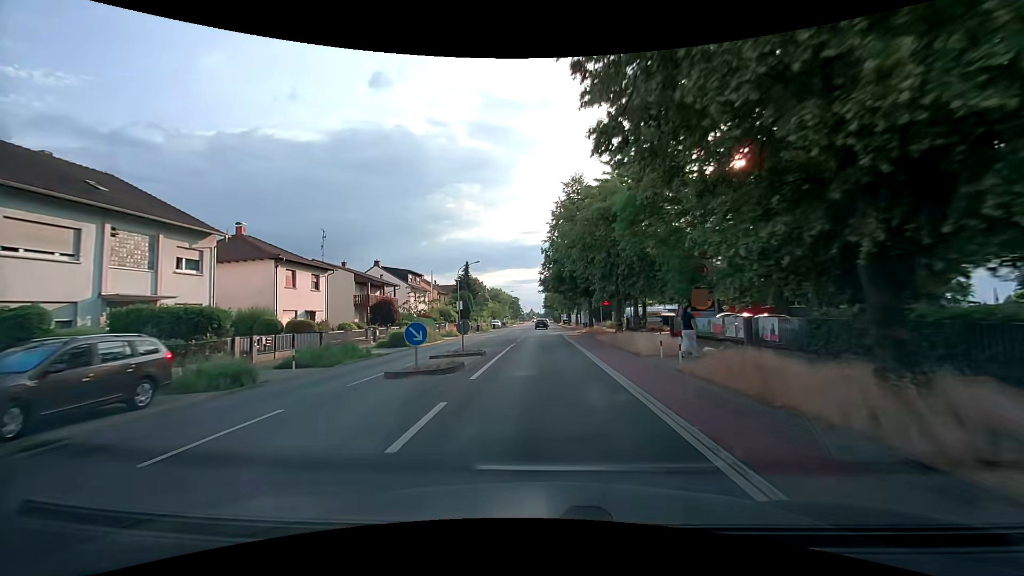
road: tertiary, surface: asphalt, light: Day
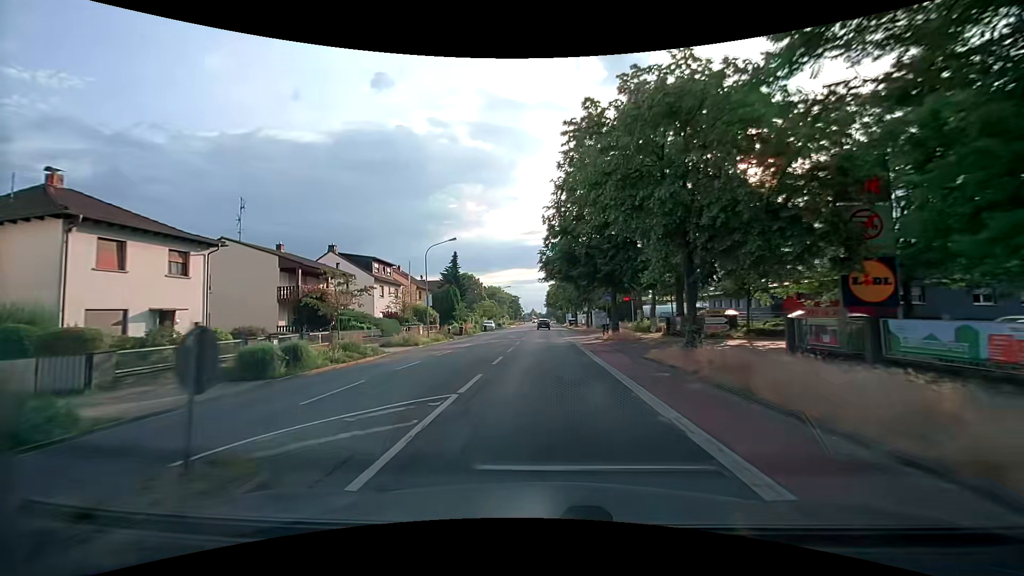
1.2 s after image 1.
(0.0, +15.2) m; +1°
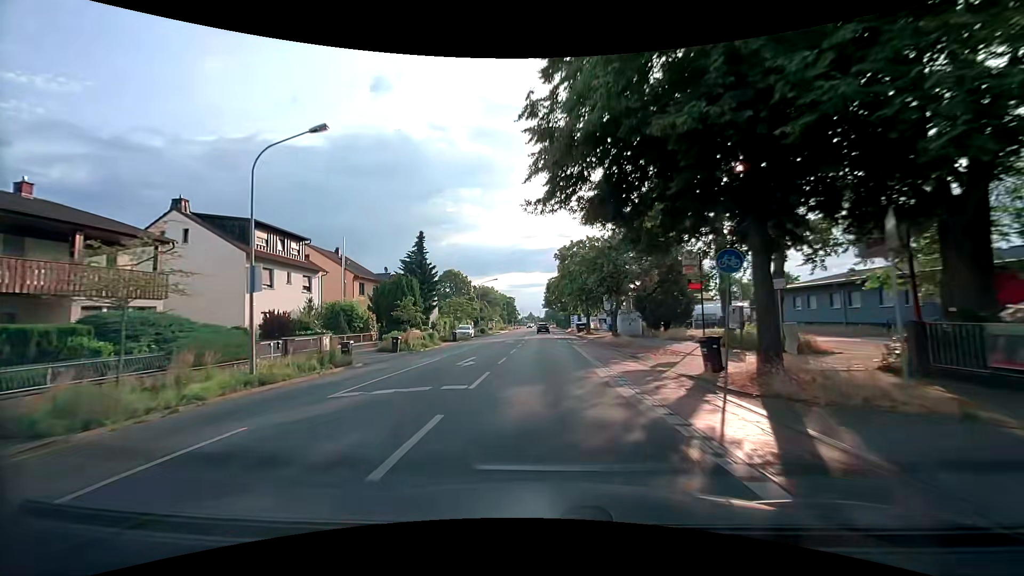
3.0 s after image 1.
(-0.3, +22.6) m; -1°
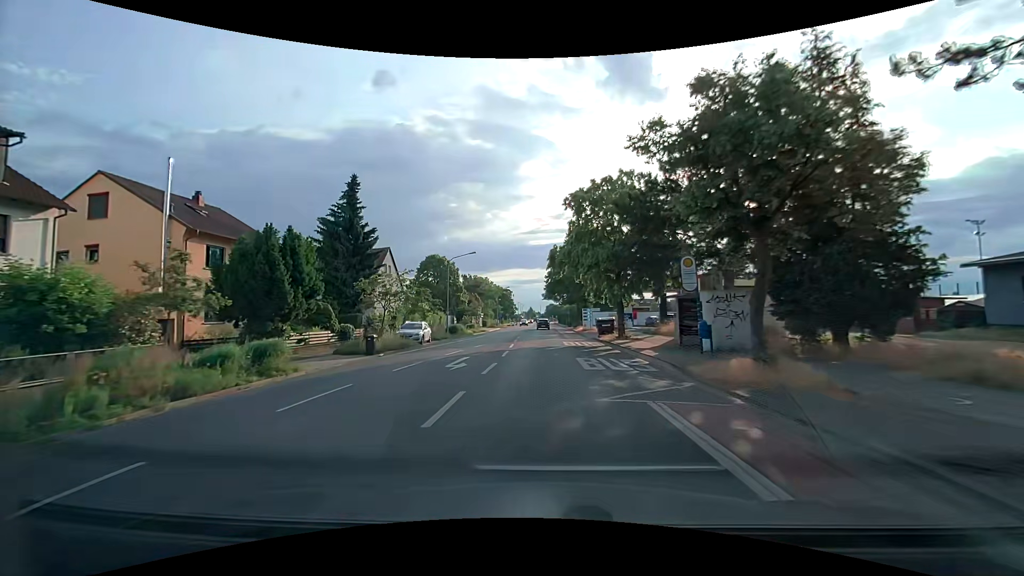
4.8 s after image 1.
(0.0, +22.4) m; 0°
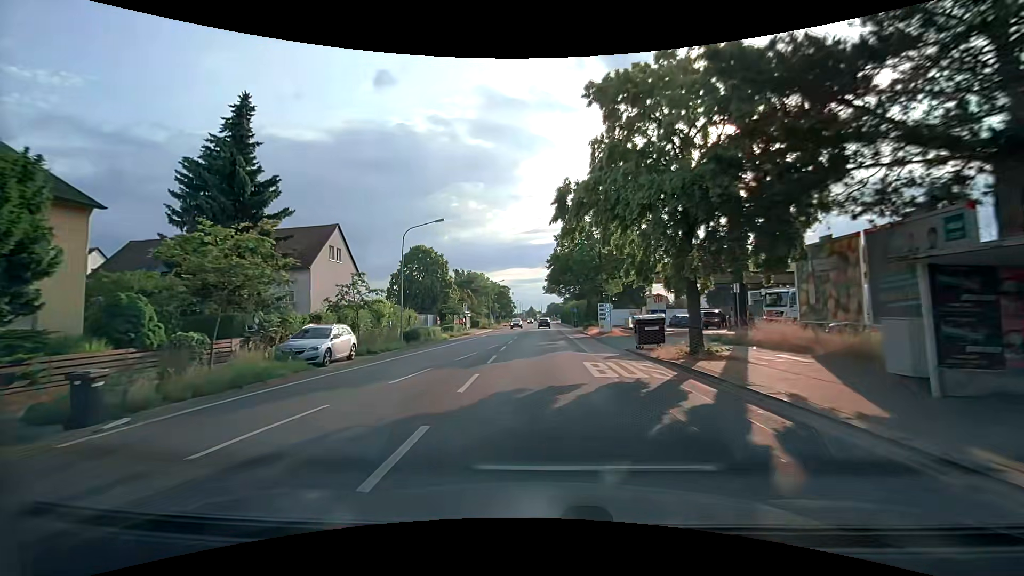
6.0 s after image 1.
(-0.1, +14.8) m; 0°
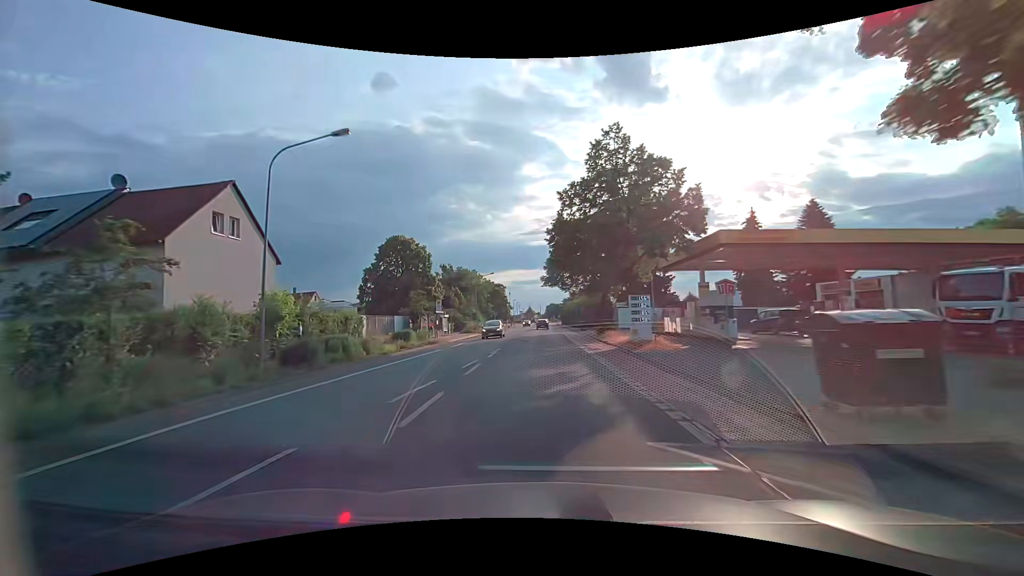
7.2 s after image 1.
(0.0, +14.8) m; -1°
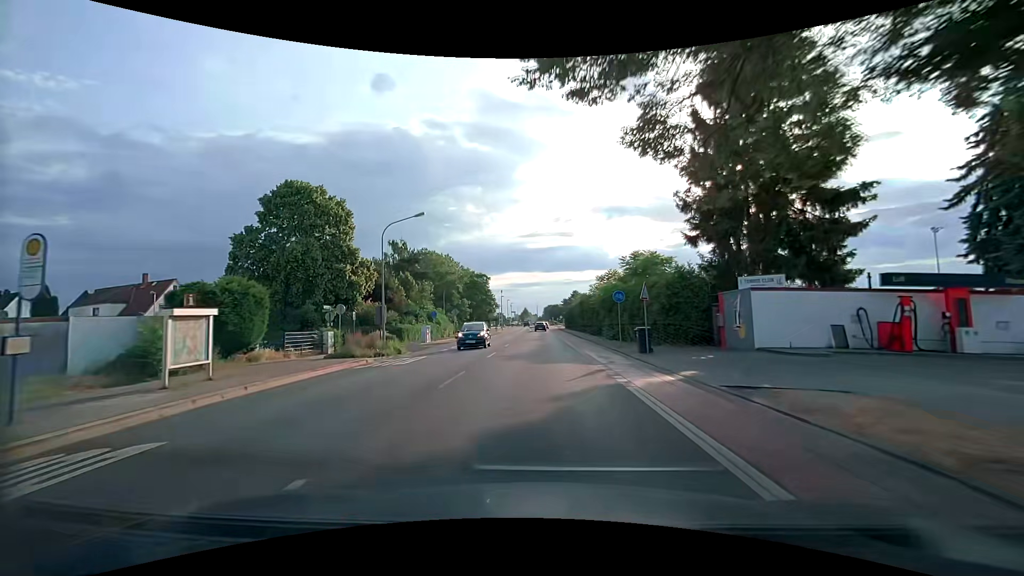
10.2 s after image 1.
(+0.5, +36.7) m; +1°
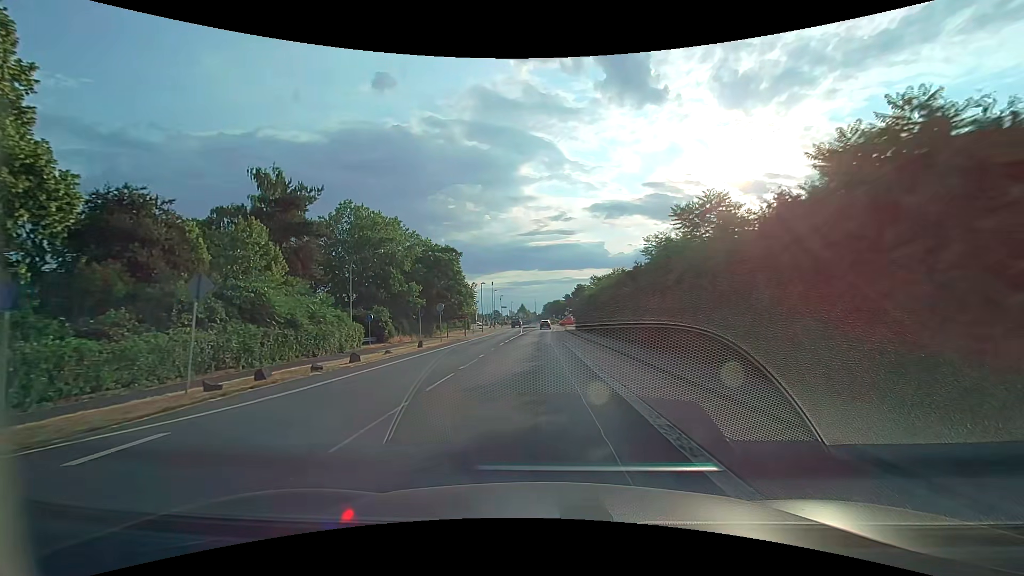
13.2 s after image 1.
(+0.2, +36.4) m; +1°
(0, +10) (0, +20) (0, +30) (-1, +40) (-1, +50) (-1, +60) (-1, +70) (-1, +80) (-1, +90) (-1, +100) m
